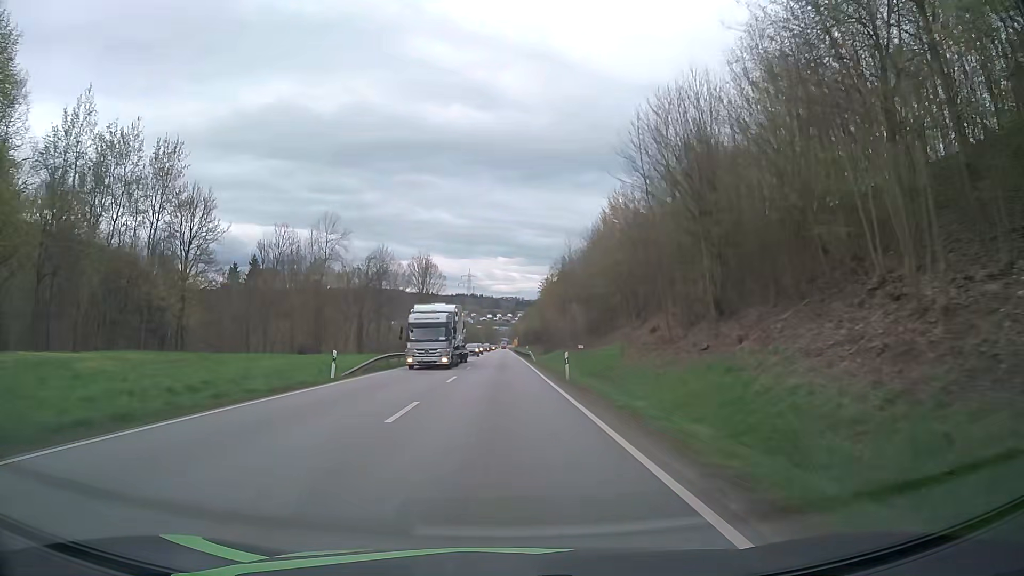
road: primary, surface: asphalt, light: Day
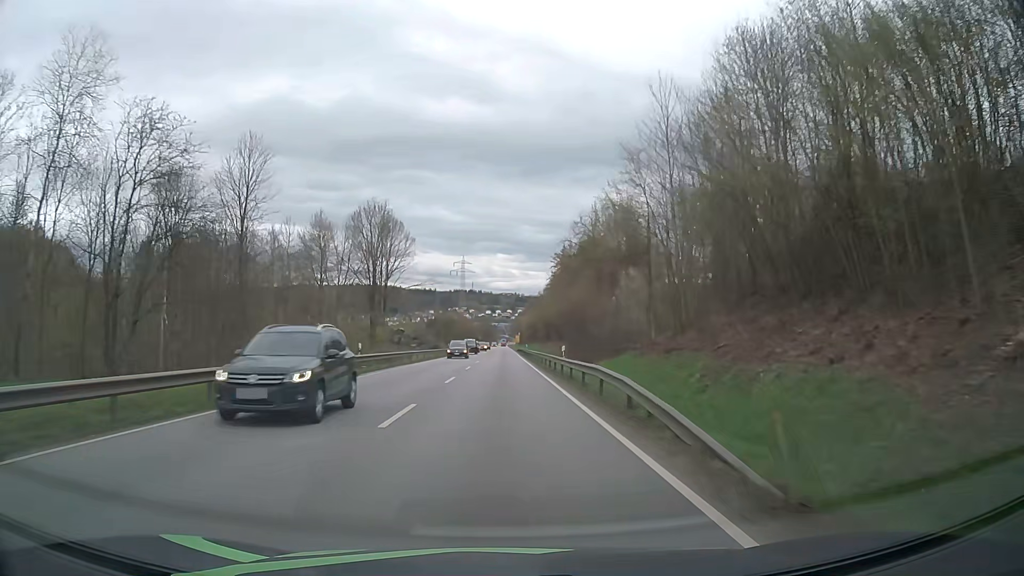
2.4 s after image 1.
(+0.1, +47.6) m; 0°
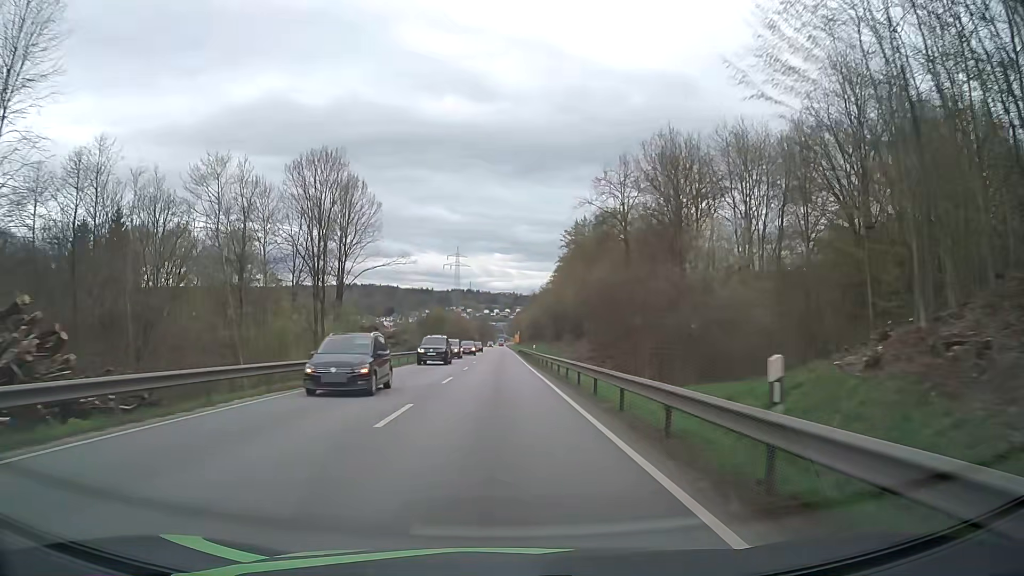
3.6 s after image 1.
(+0.1, +23.8) m; 0°
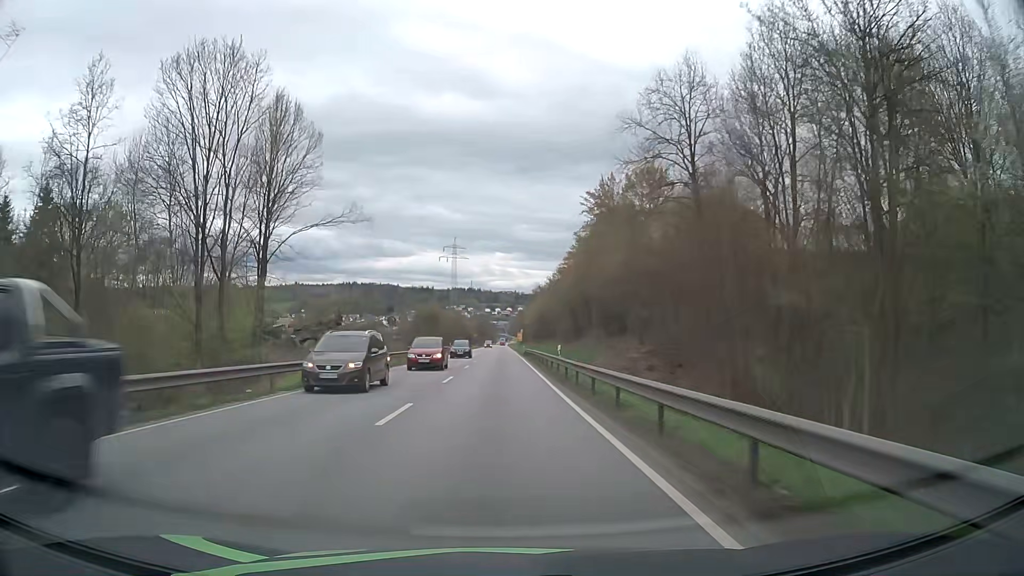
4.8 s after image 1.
(-0.1, +23.8) m; 0°
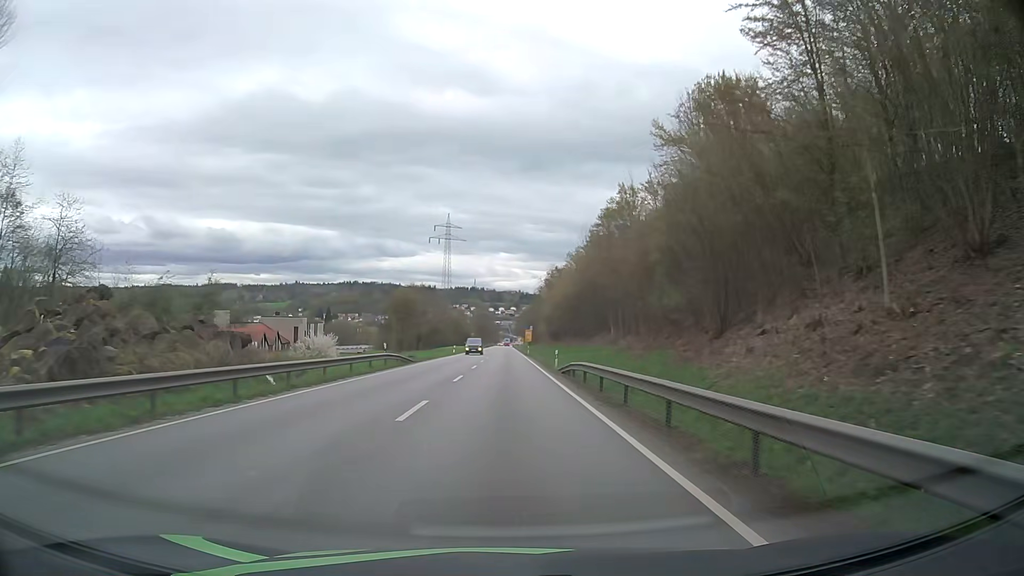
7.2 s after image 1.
(-0.2, +47.6) m; 0°
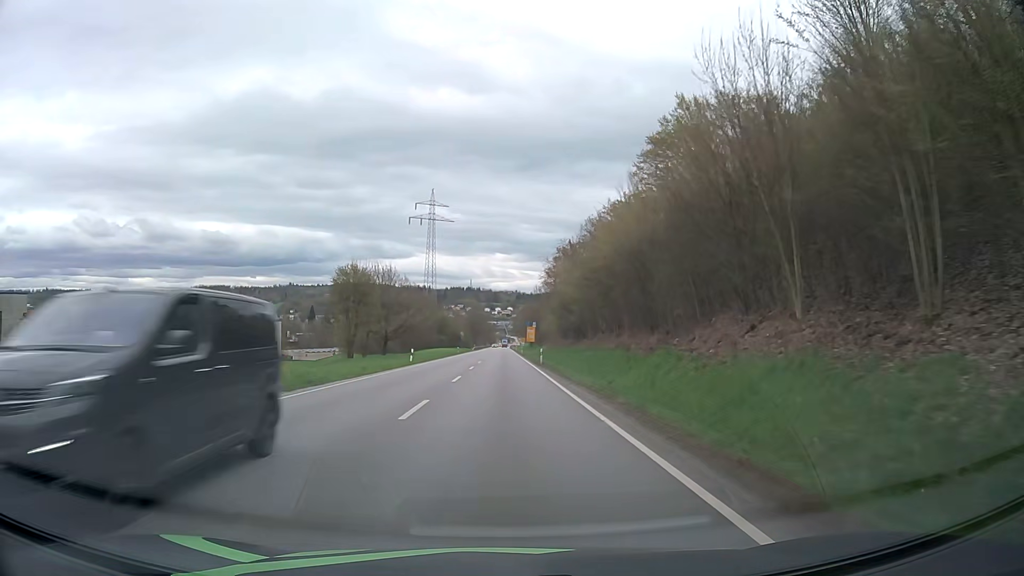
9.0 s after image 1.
(+0.1, +35.8) m; 0°
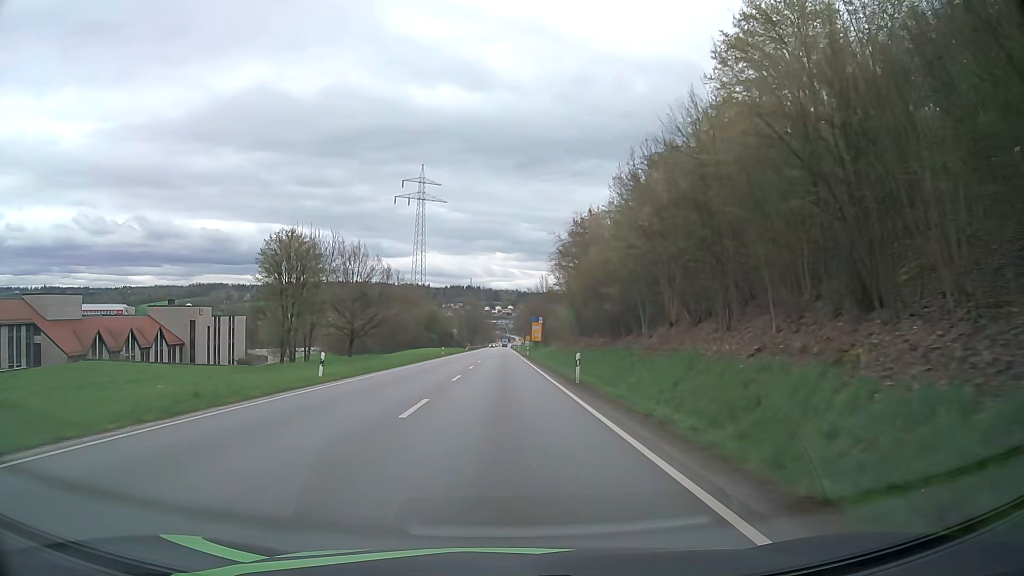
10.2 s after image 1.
(0.0, +23.9) m; 0°
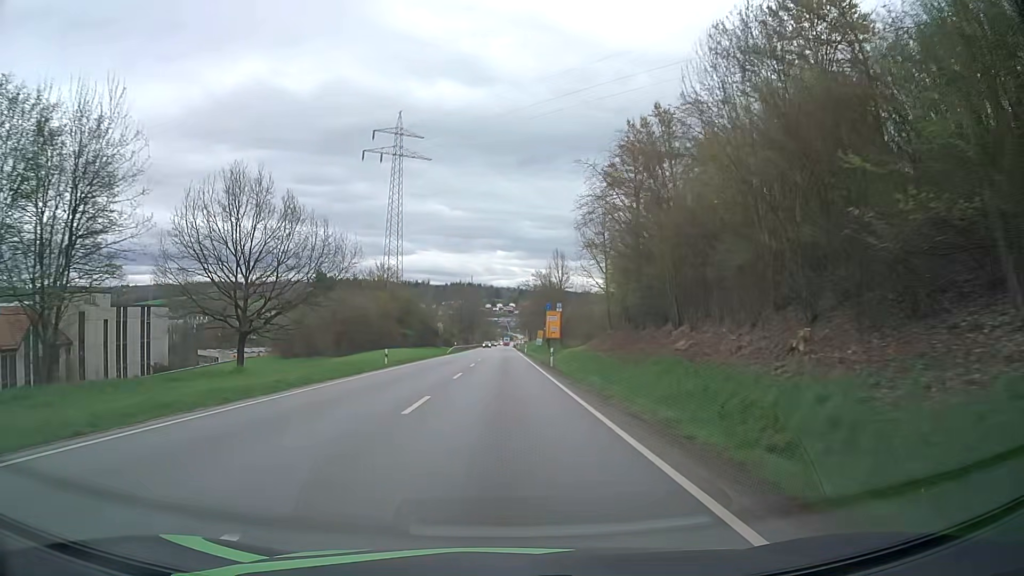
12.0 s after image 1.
(+0.1, +35.7) m; 0°
(0, +10) (0, +20) (0, +30) (0, +40) (0, +50) (0, +60) (0, +70) (0, +80) (0, +90) (0, +100) m
